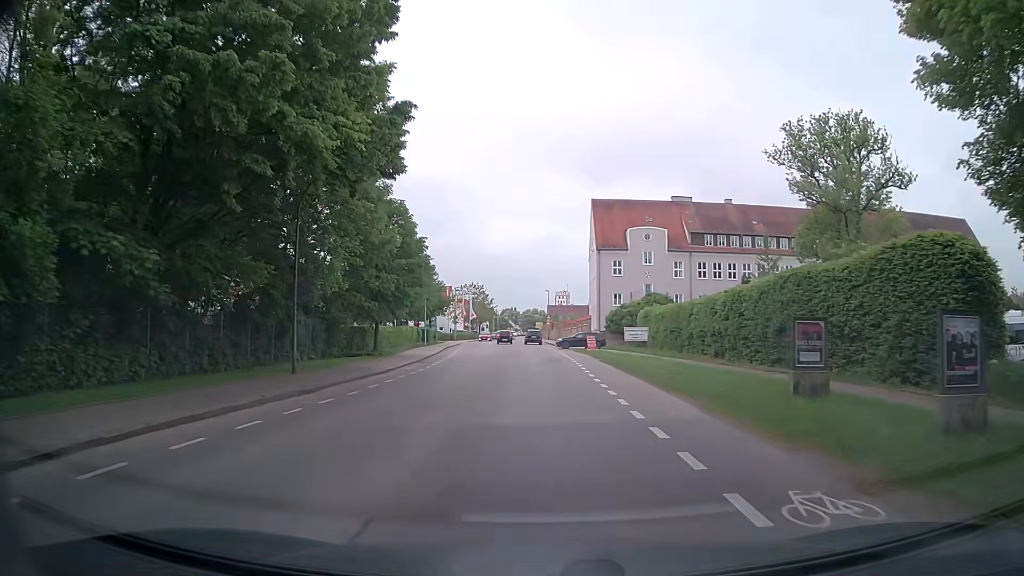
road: secondary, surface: asphalt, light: Day
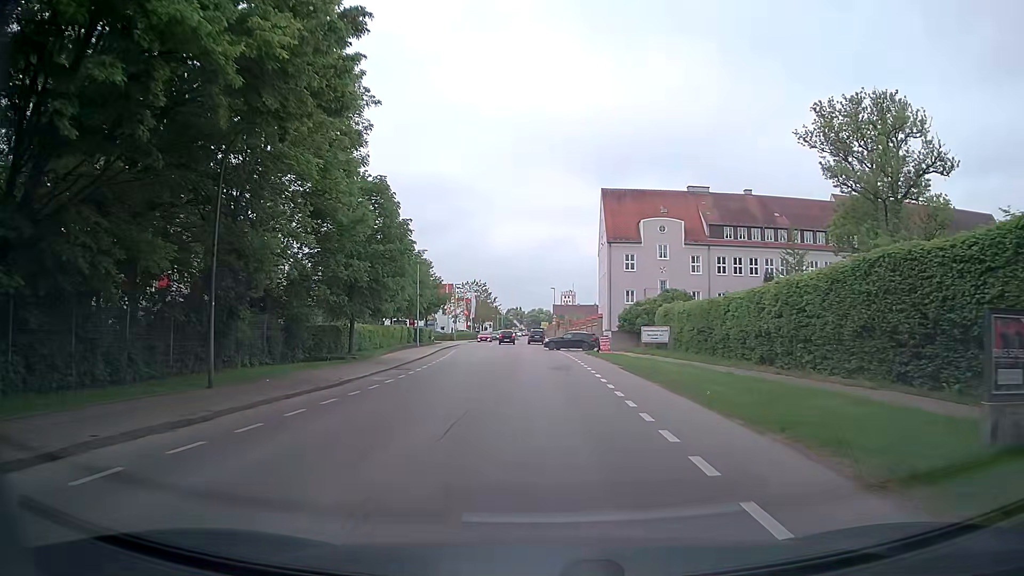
(0.0, +6.3) m; -1°
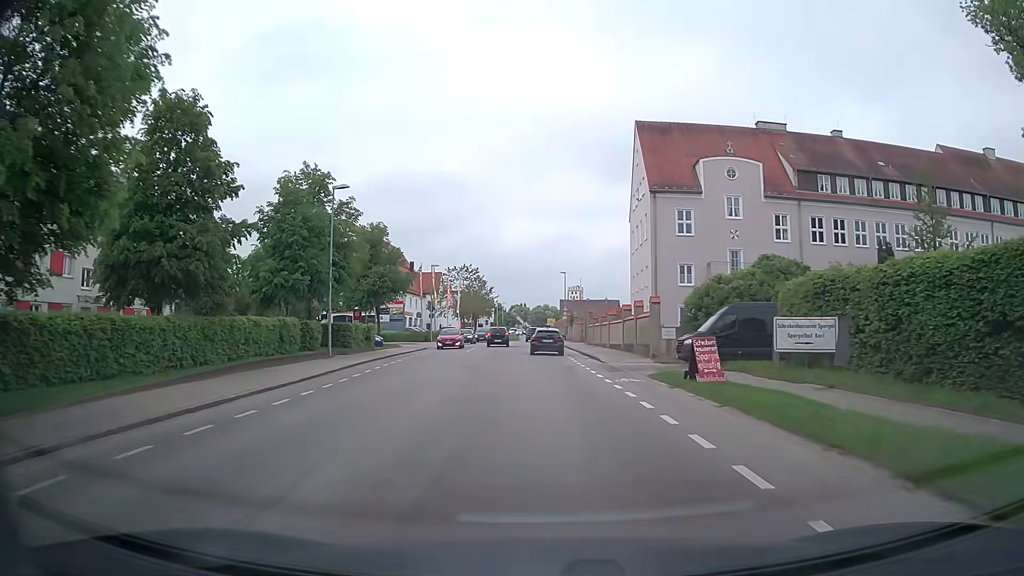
(+0.2, +24.7) m; +1°
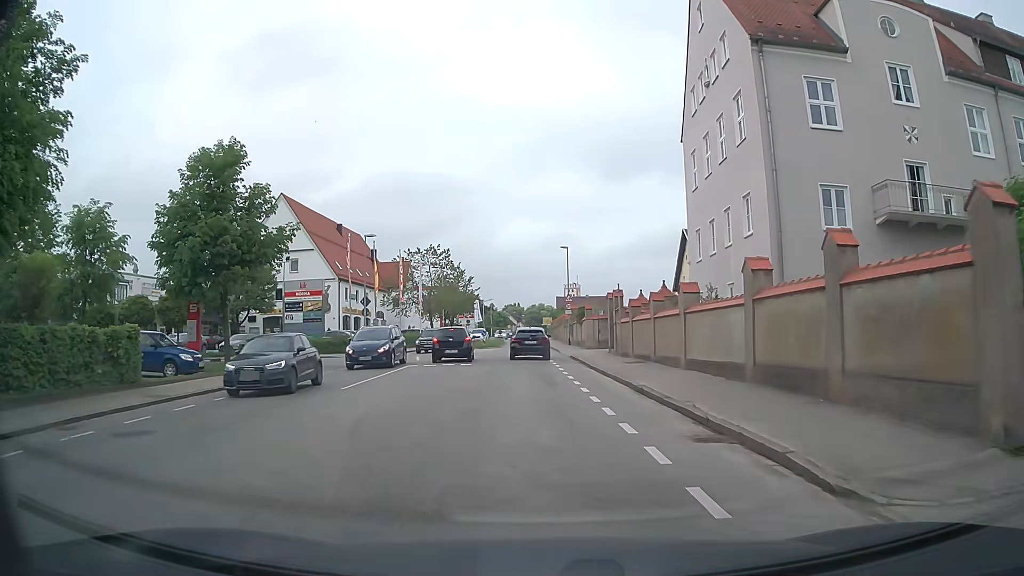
(0.0, +24.5) m; 0°
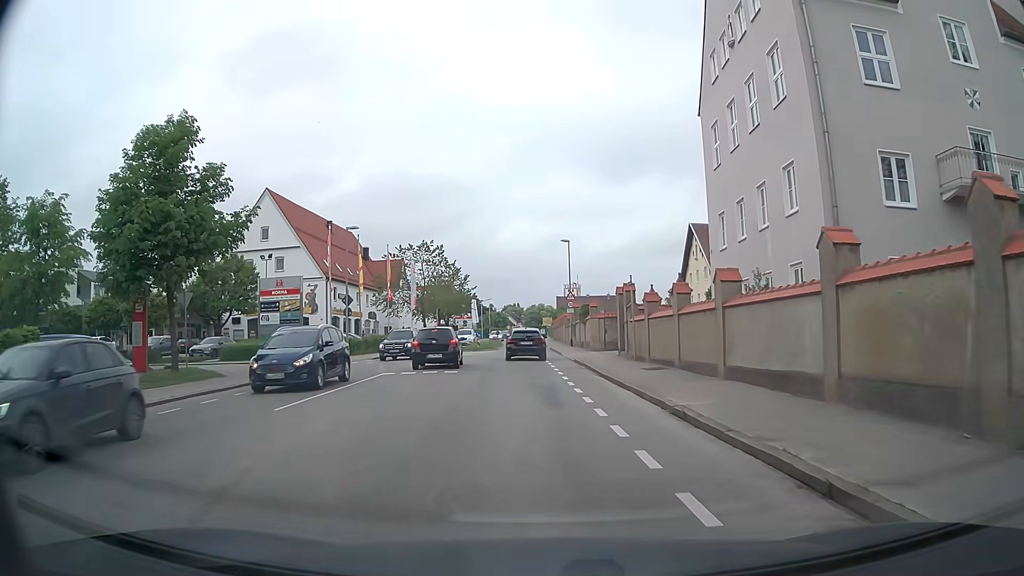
(0.0, +4.2) m; 0°
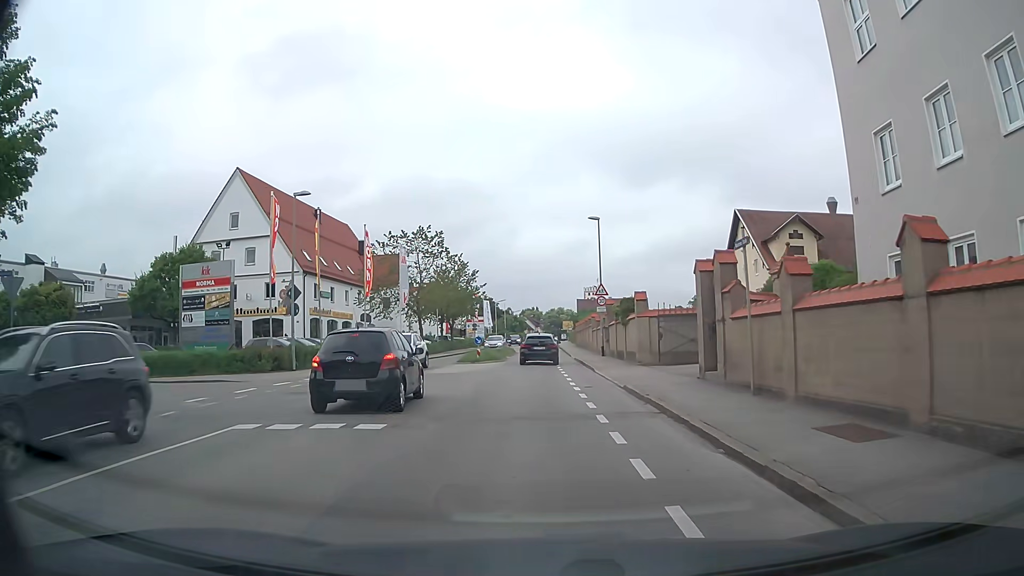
(-0.2, +12.2) m; -2°
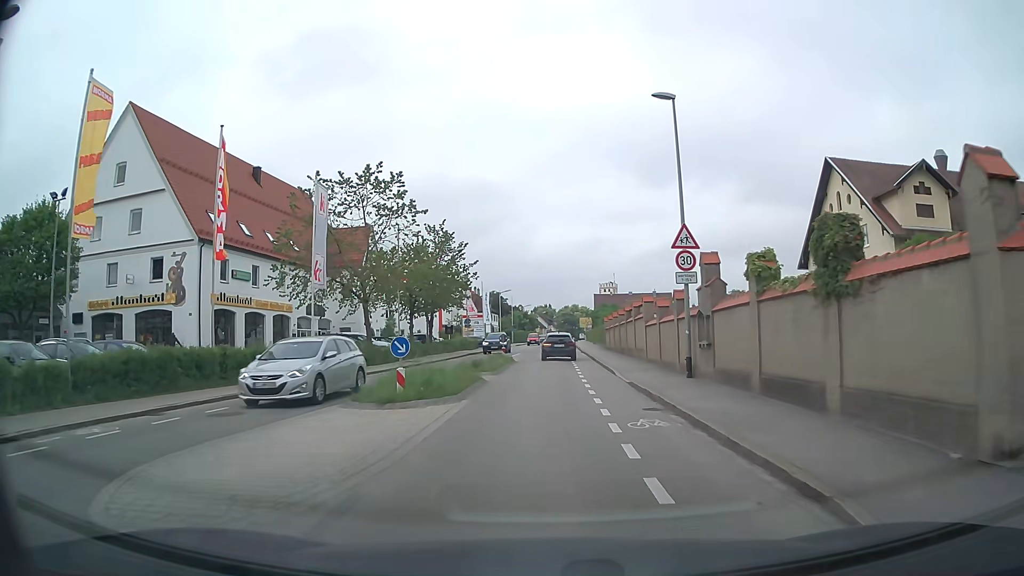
(0.0, +21.0) m; -1°
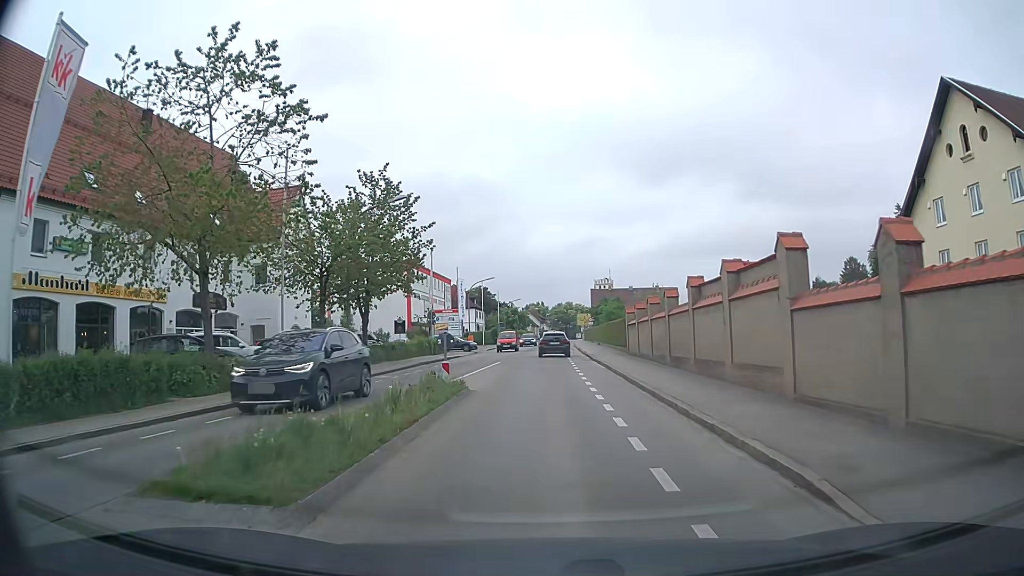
(+0.1, +17.7) m; 0°
(0, +10) (0, +20) (0, +30) (0, +40) (+1, +50) (+1, +60) (+2, +70) (+2, +80) (+2, +90) (+2, +100) m
